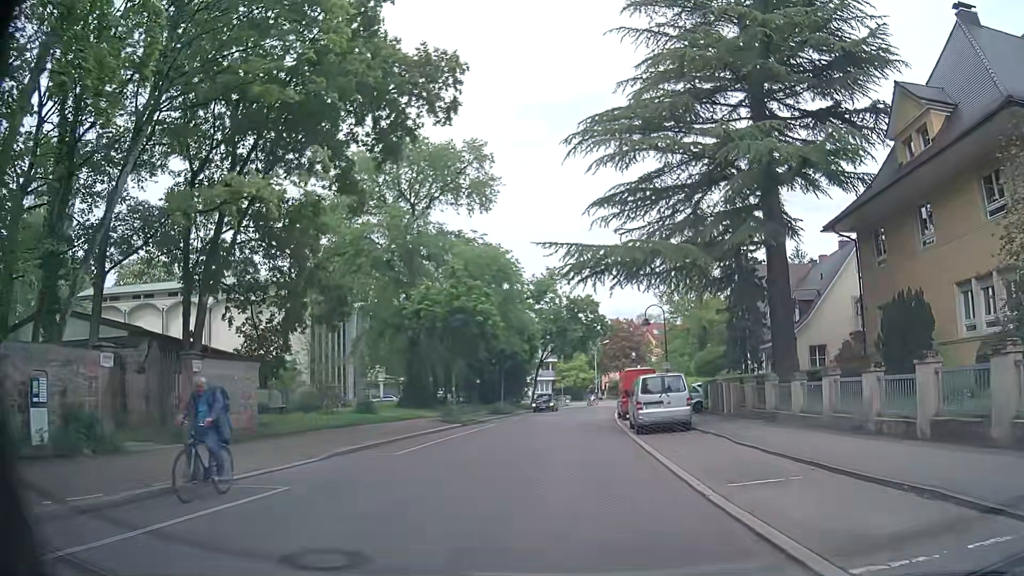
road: unclassified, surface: asphalt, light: Day
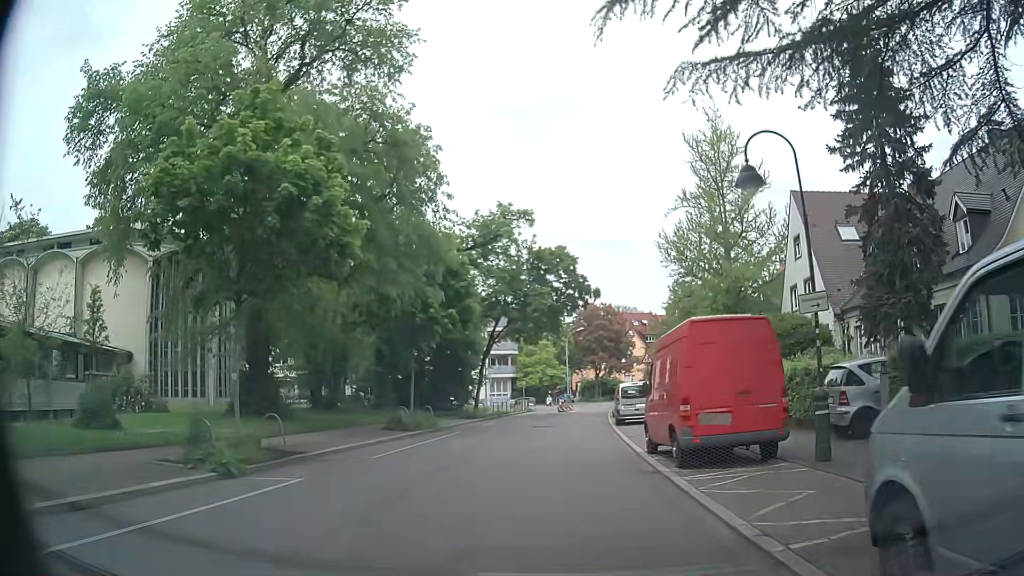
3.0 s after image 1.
(+0.6, +22.2) m; +3°
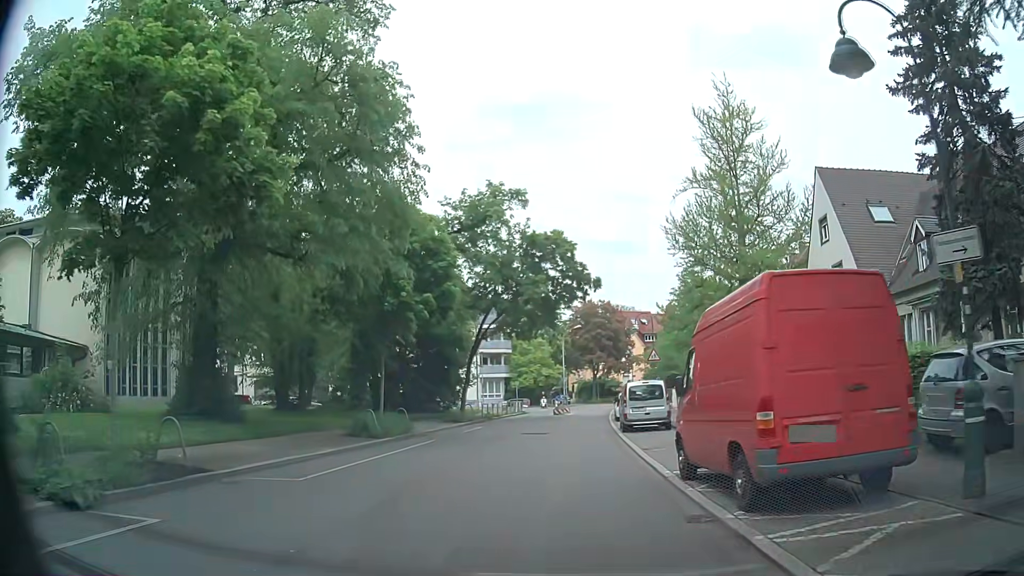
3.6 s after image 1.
(0.0, +4.5) m; +2°
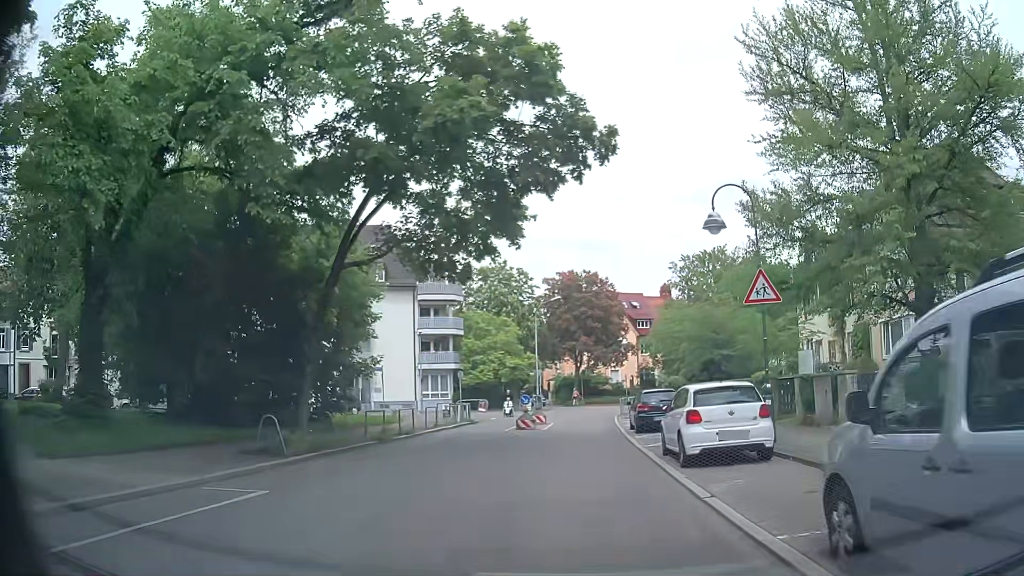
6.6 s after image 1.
(-0.1, +22.4) m; 0°
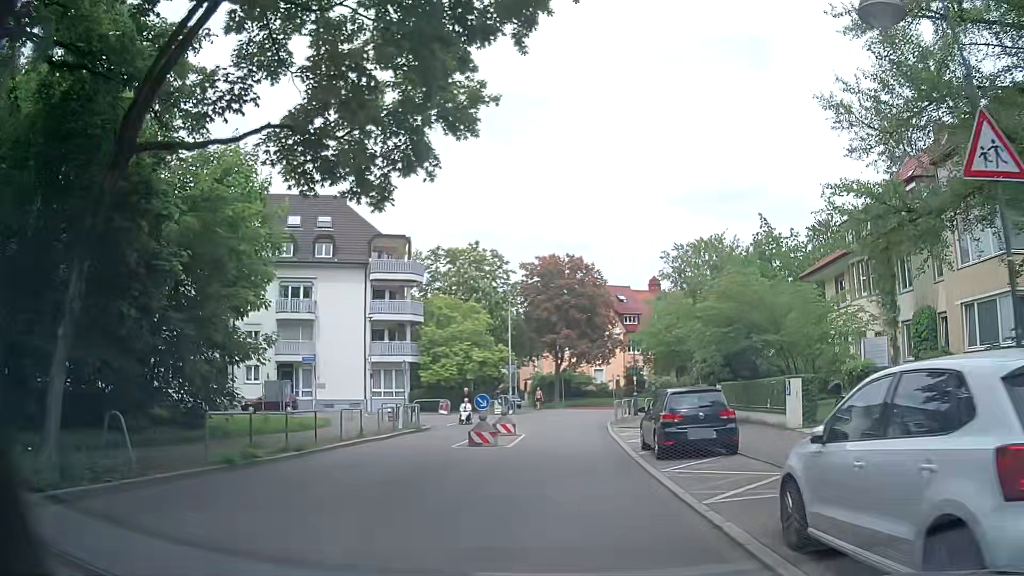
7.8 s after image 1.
(+0.2, +9.0) m; +2°
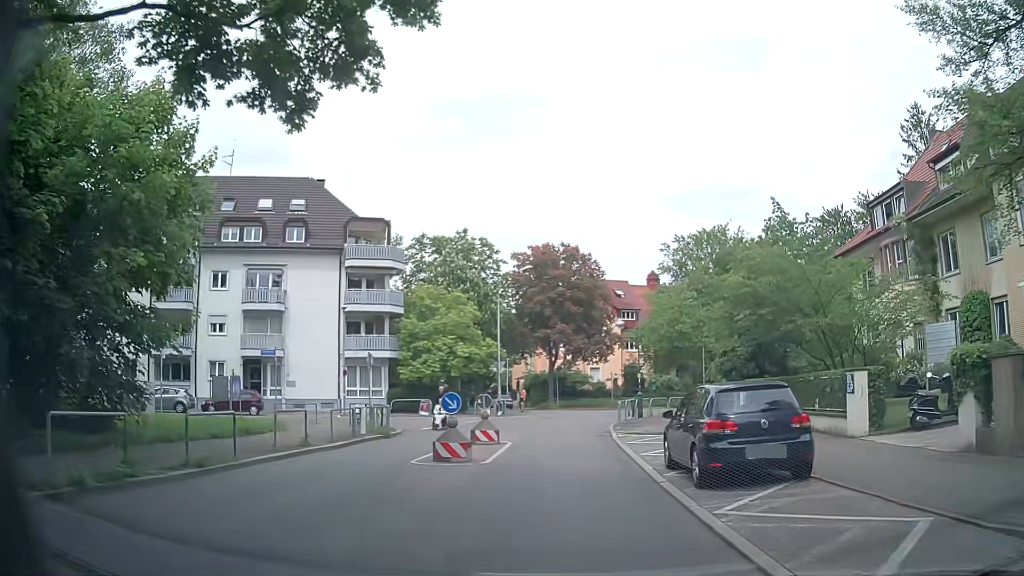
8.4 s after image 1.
(0.0, +4.5) m; 0°
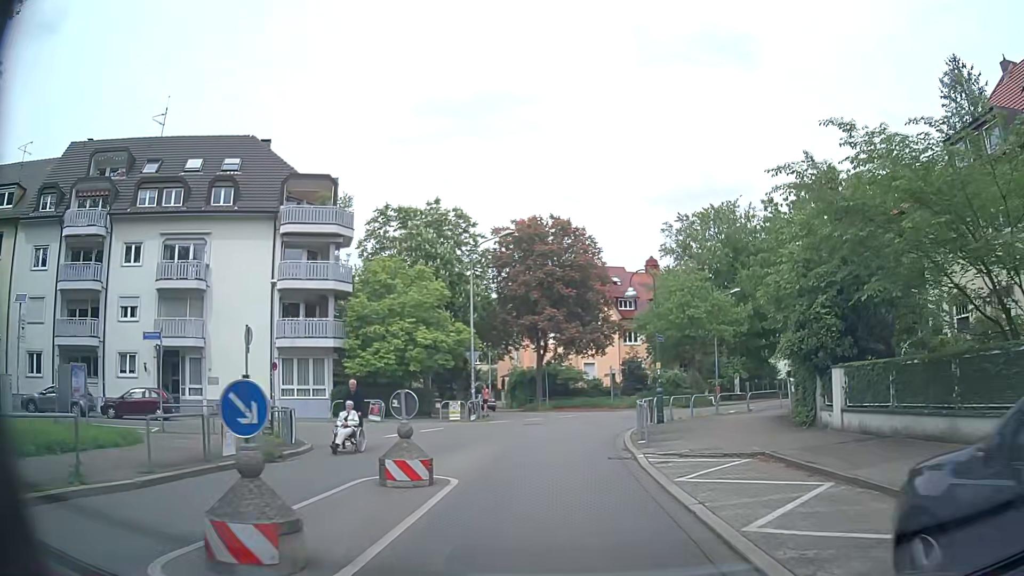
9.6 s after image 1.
(+0.3, +9.0) m; +1°
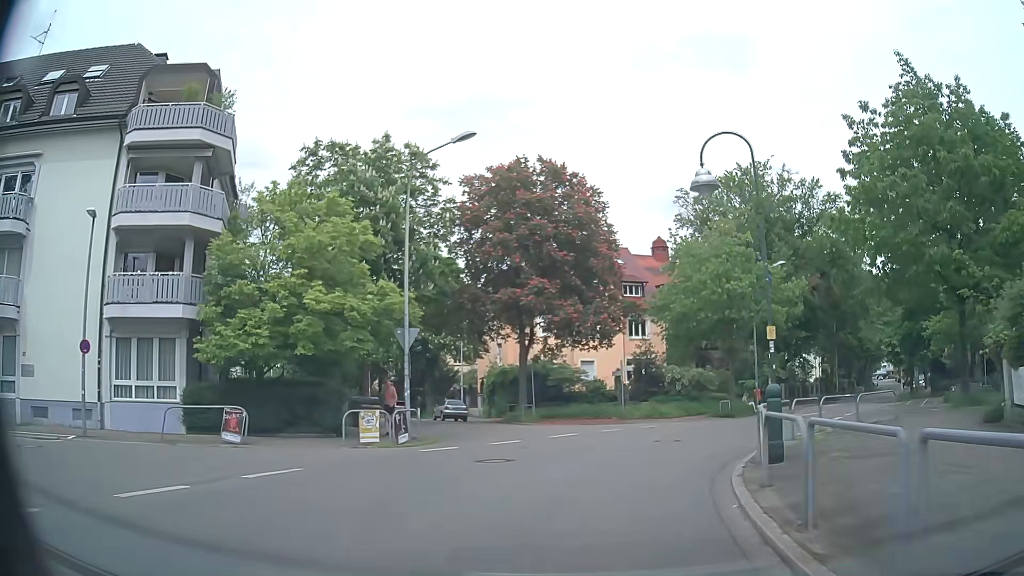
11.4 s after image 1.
(+0.2, +13.5) m; +1°
(0, +10) (+4, +19) (+10, +27) (+16, +36) (+21, +44) (+27, +52) (+33, +60) (+38, +69) (+44, +77) (+49, +85) m
